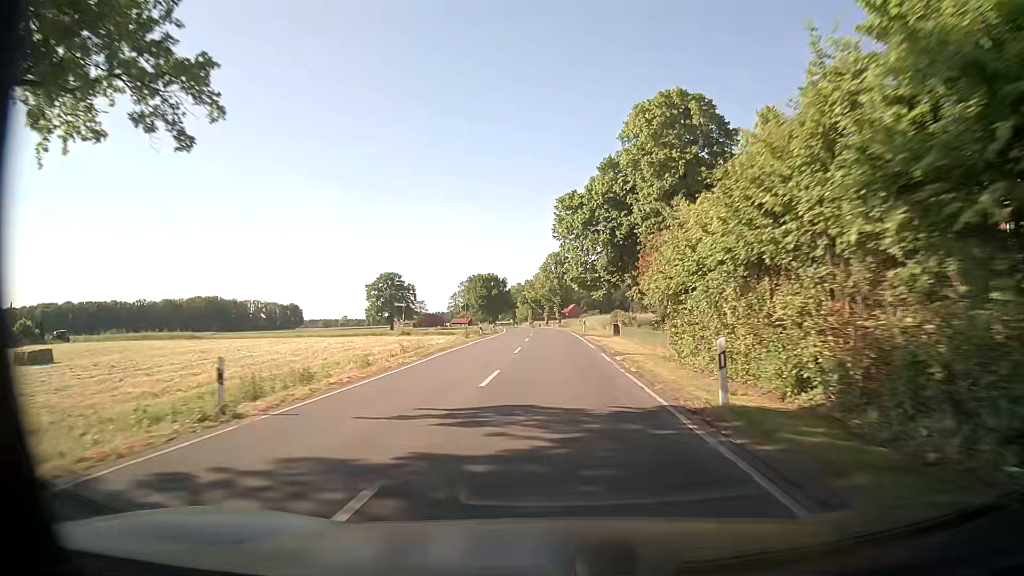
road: secondary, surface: asphalt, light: Day
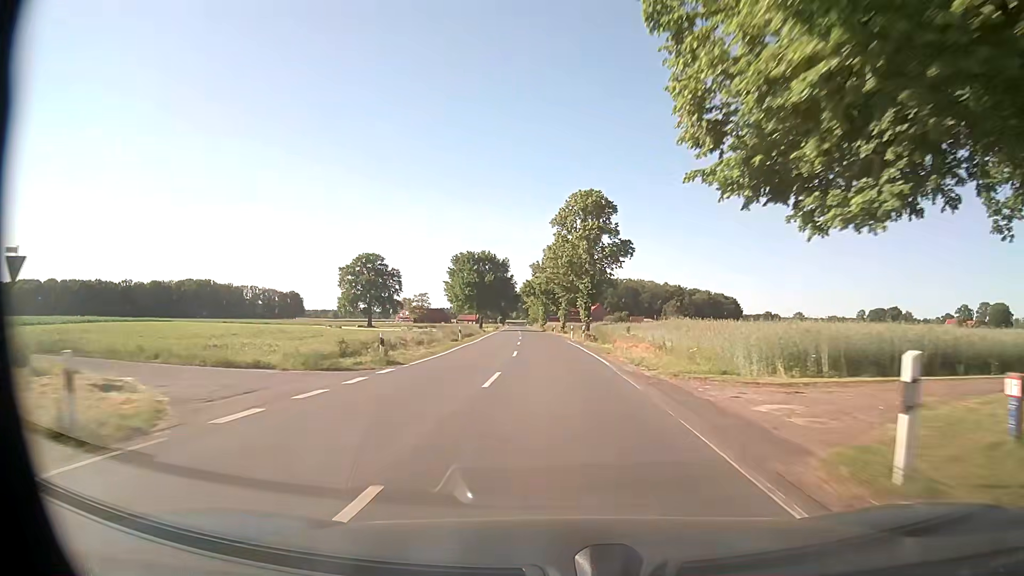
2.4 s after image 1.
(-0.4, +48.9) m; -2°
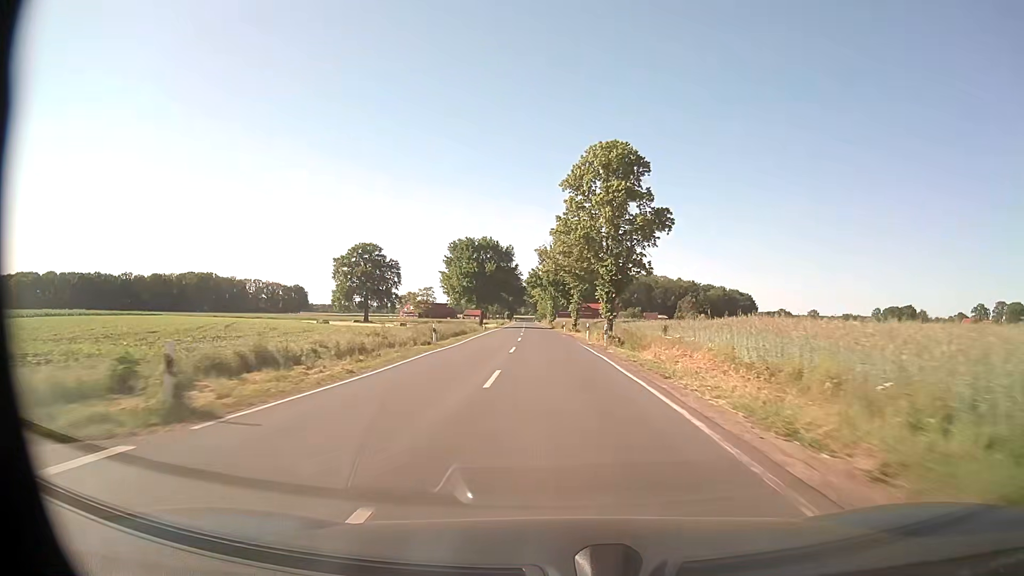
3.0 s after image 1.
(-0.1, +12.9) m; 0°
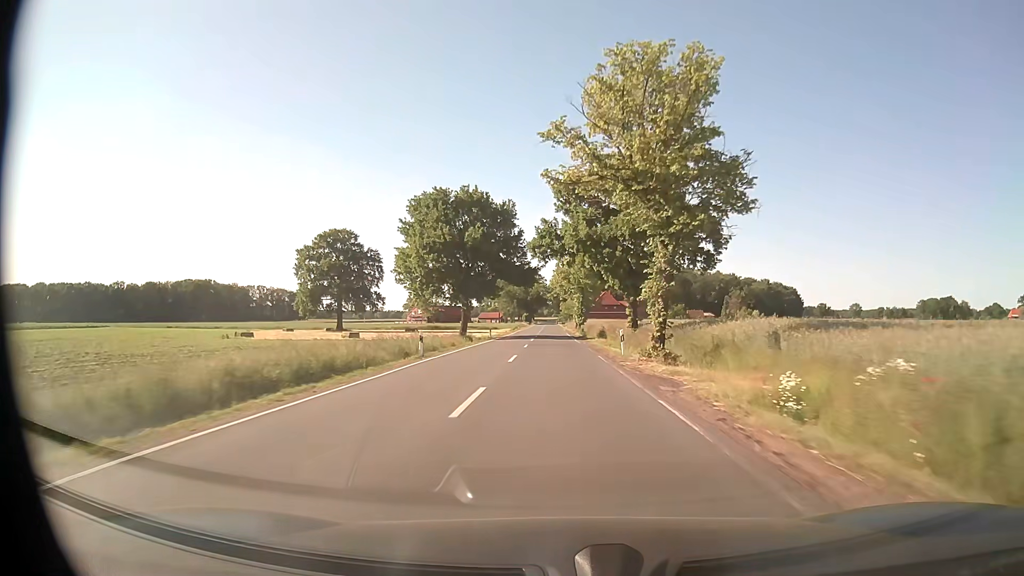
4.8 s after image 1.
(-1.0, +40.4) m; -2°
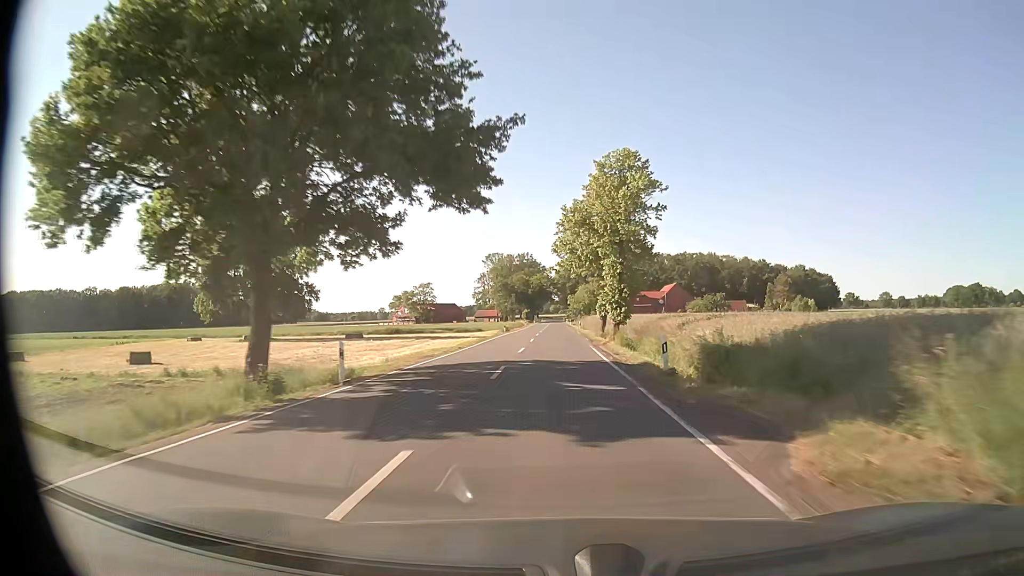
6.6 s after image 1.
(-0.4, +42.8) m; -1°
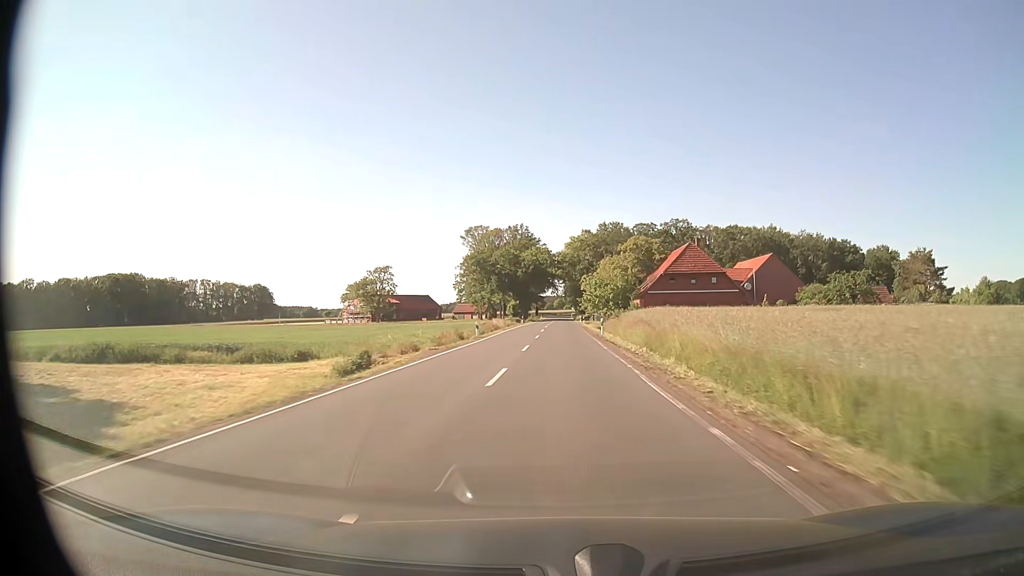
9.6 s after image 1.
(0.0, +75.5) m; 0°
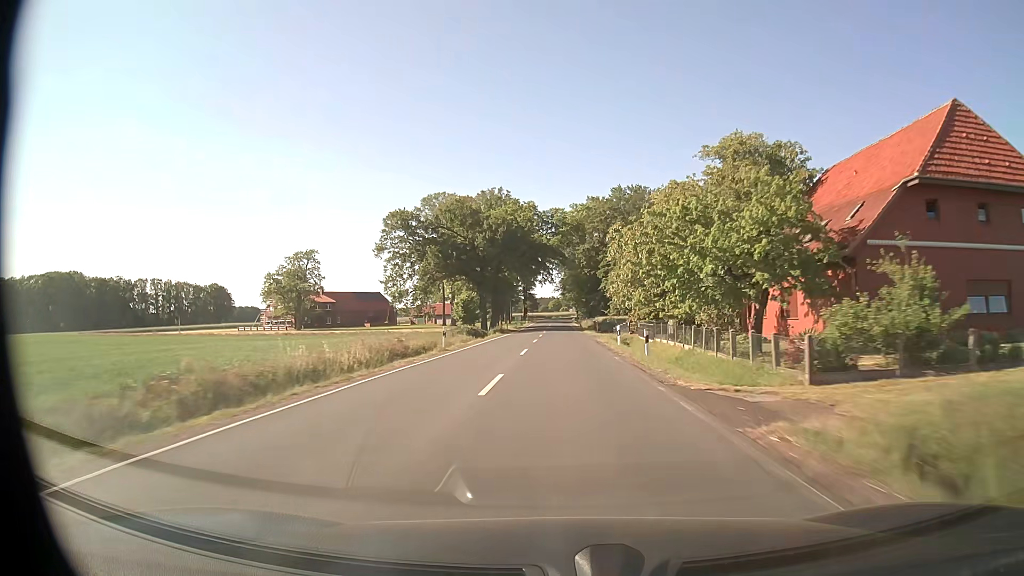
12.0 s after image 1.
(+0.2, +62.0) m; 0°
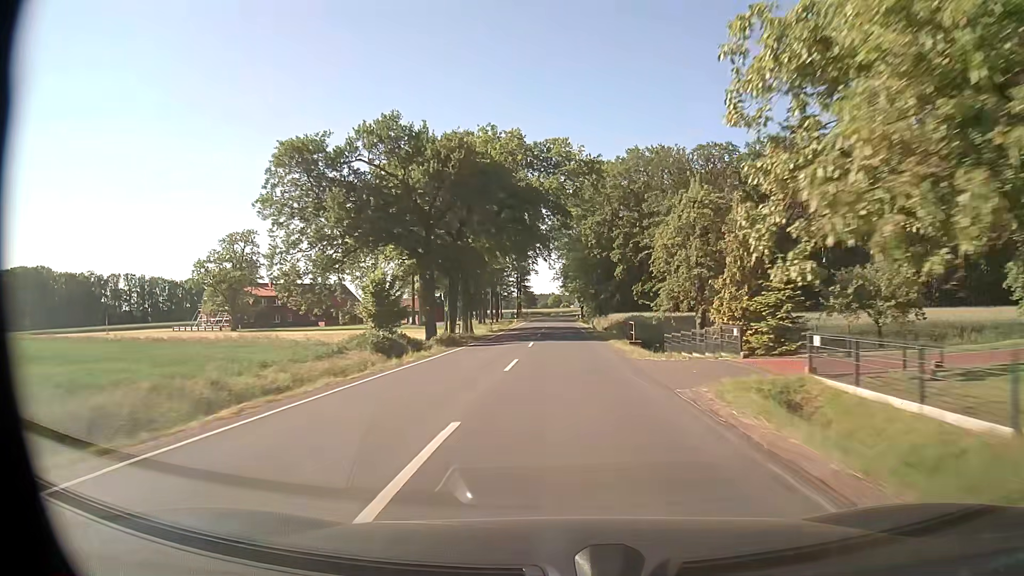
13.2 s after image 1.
(0.0, +31.3) m; 0°
(0, +10) (0, +20) (0, +30) (0, +40) (0, +50) (0, +60) (0, +70) (0, +80) (0, +90) (0, +100) m
